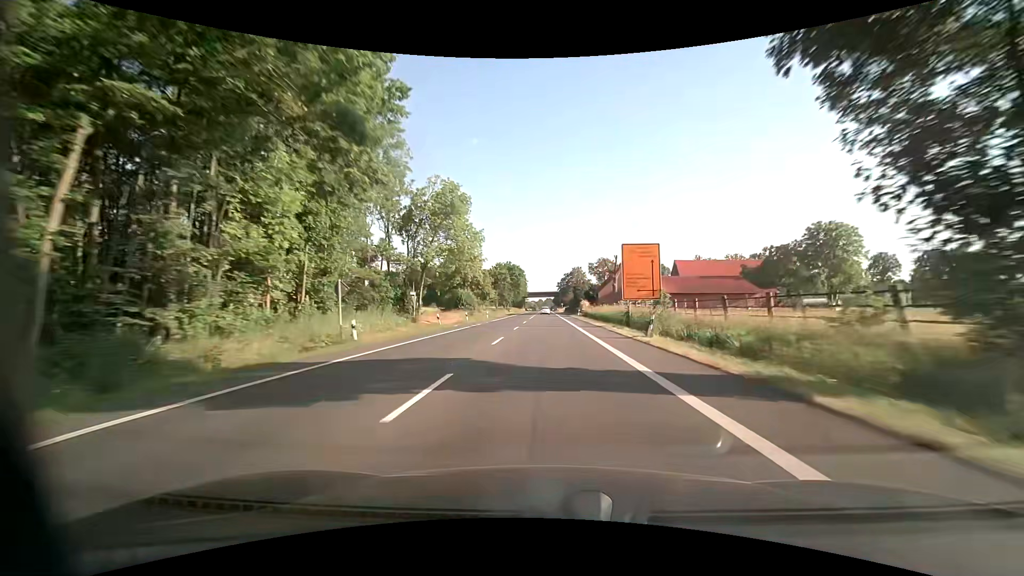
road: primary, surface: asphalt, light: Day
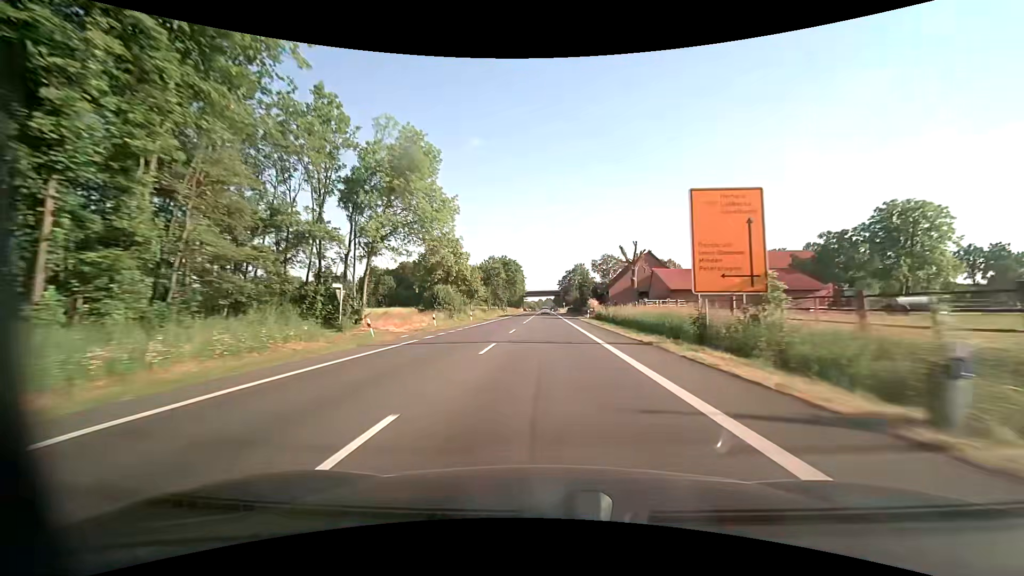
(0.0, +15.8) m; 0°
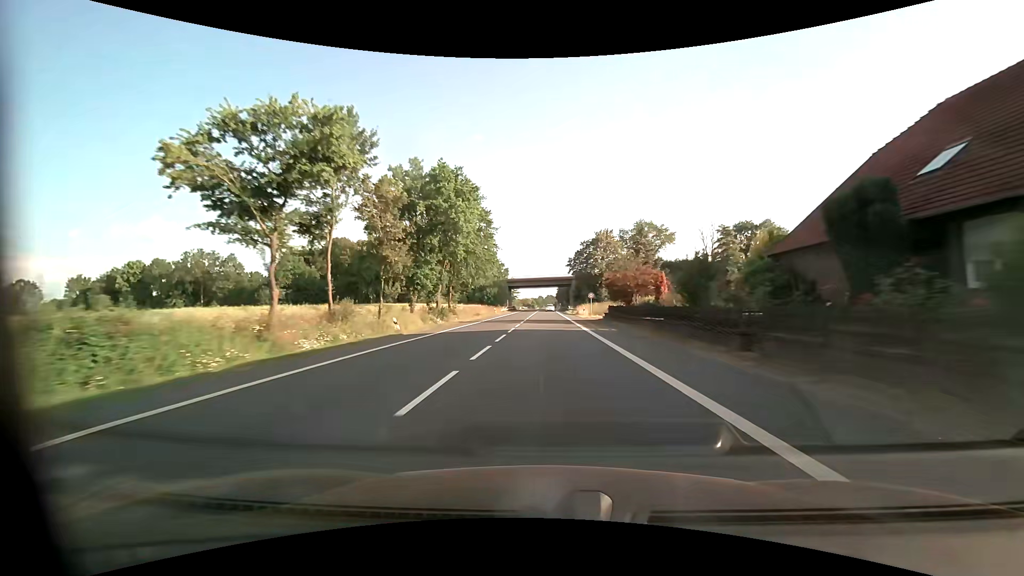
(+0.1, +77.3) m; 0°
(0, +10) (0, +20) (0, +30) (0, +40) (0, +50) (0, +60) (0, +70) (0, +80) (0, +90) (0, +100) m
